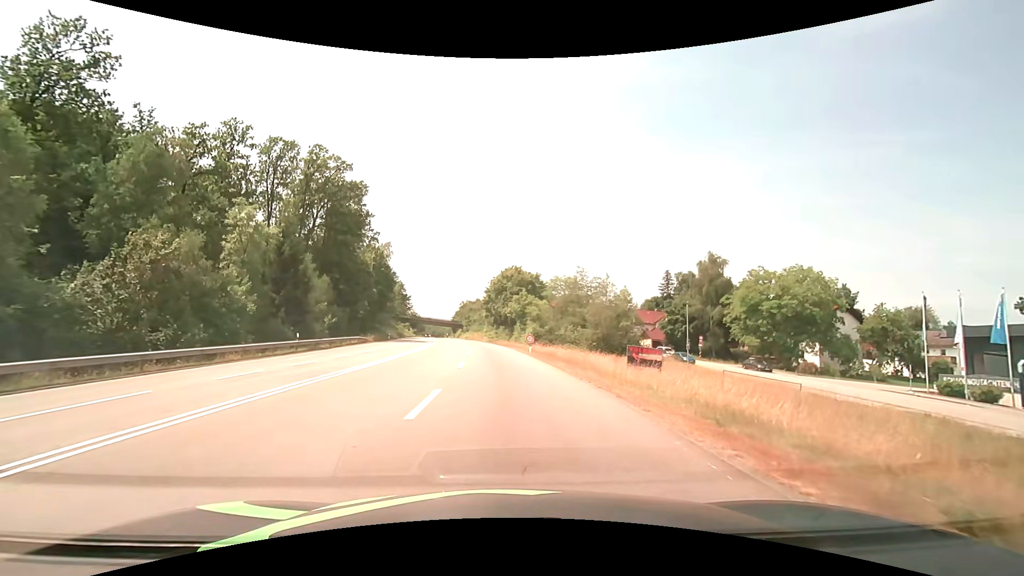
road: secondary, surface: asphalt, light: Day
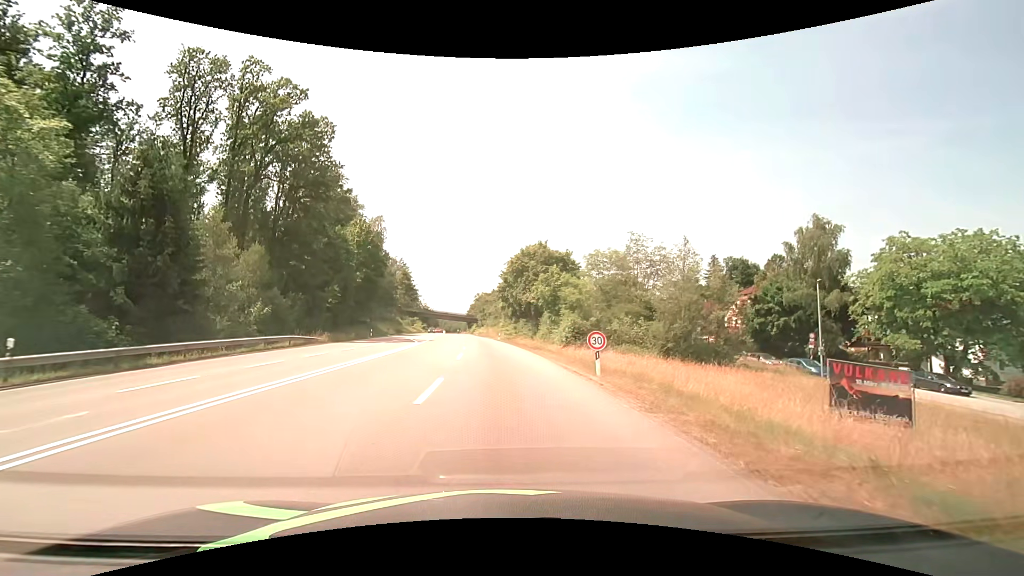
(-0.3, +22.4) m; -2°
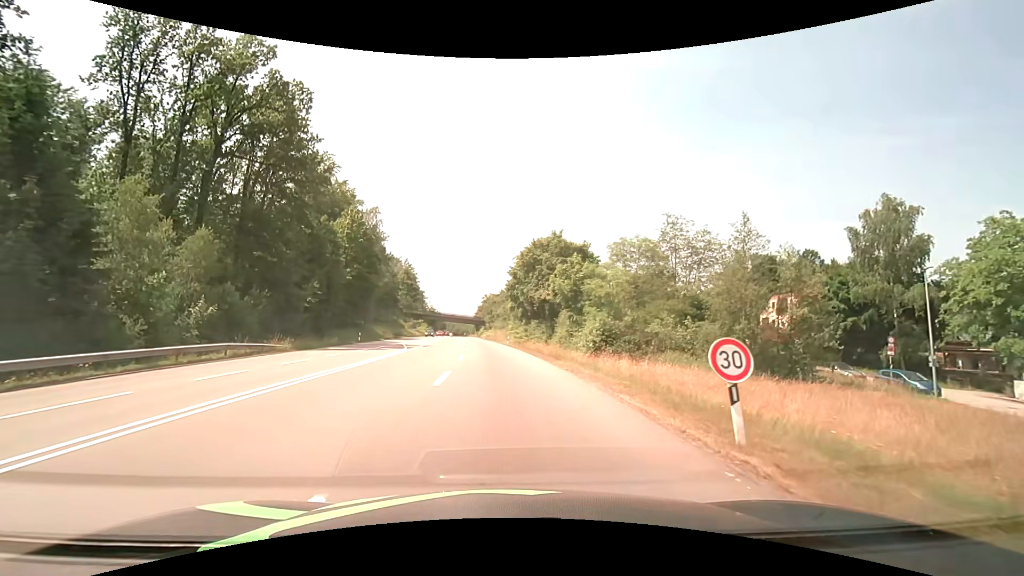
(-0.1, +9.0) m; -1°
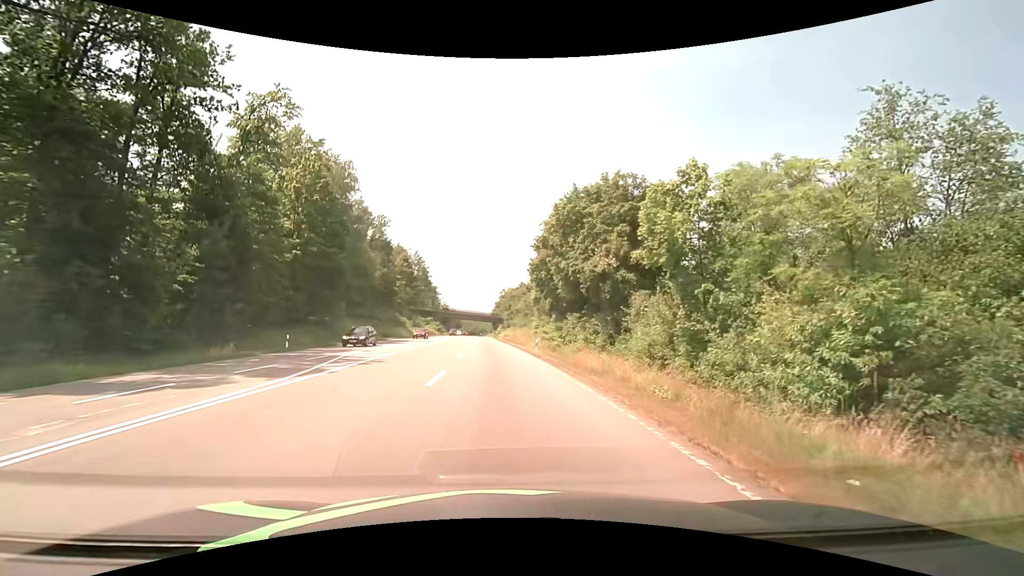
(-0.4, +22.6) m; -2°
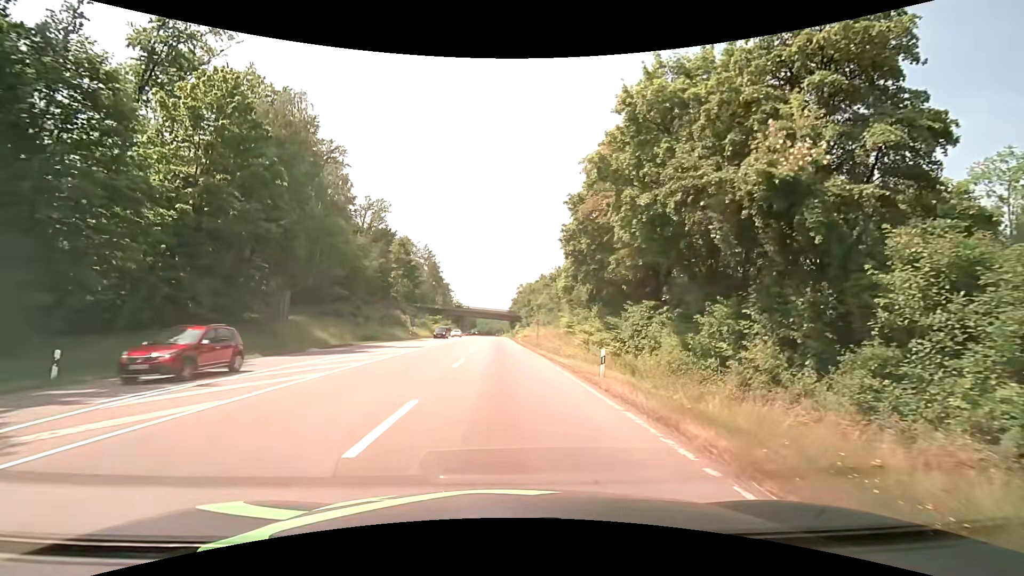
(-0.3, +18.1) m; -2°
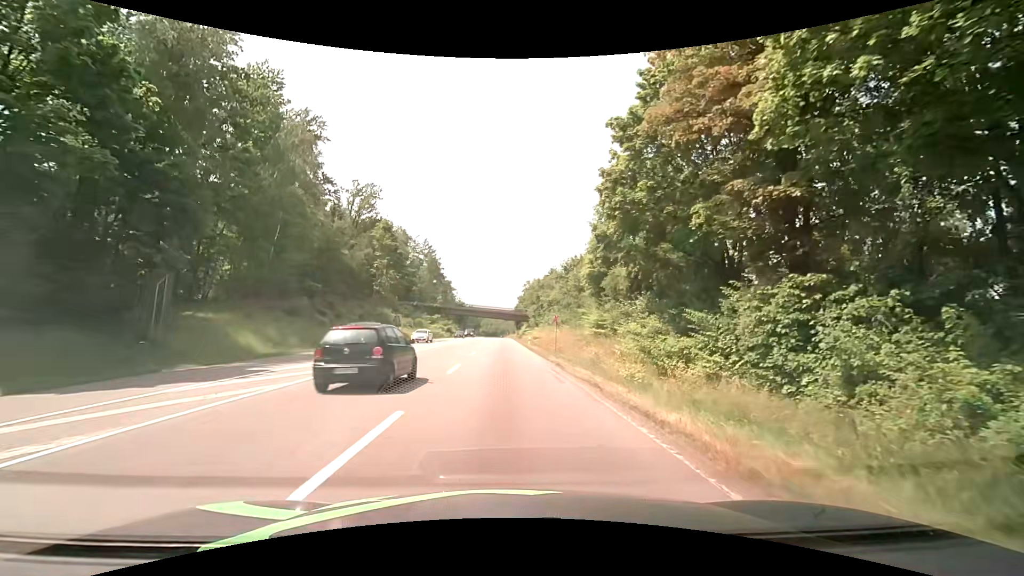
(0.0, +13.6) m; 0°
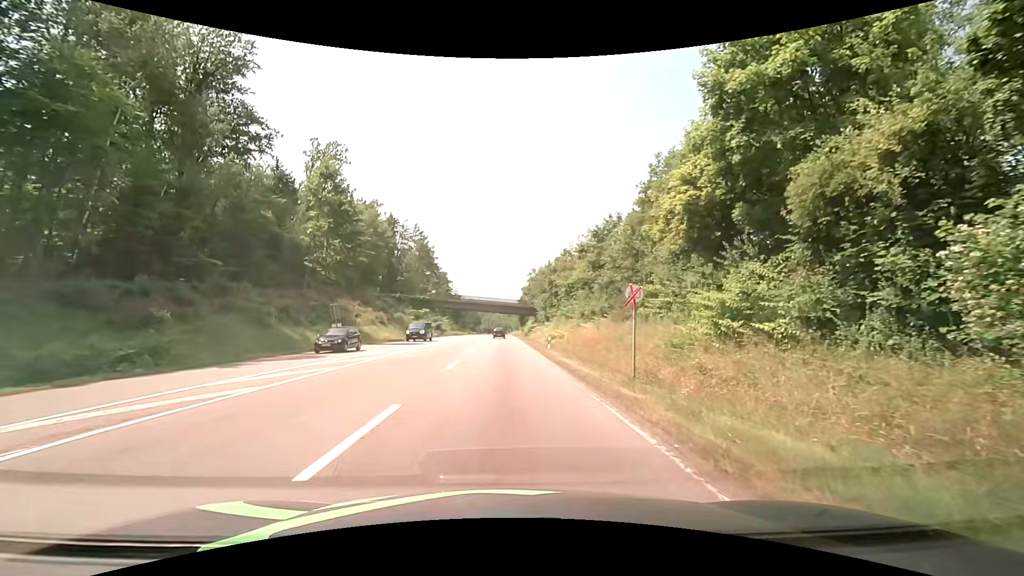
(-0.2, +22.7) m; 0°
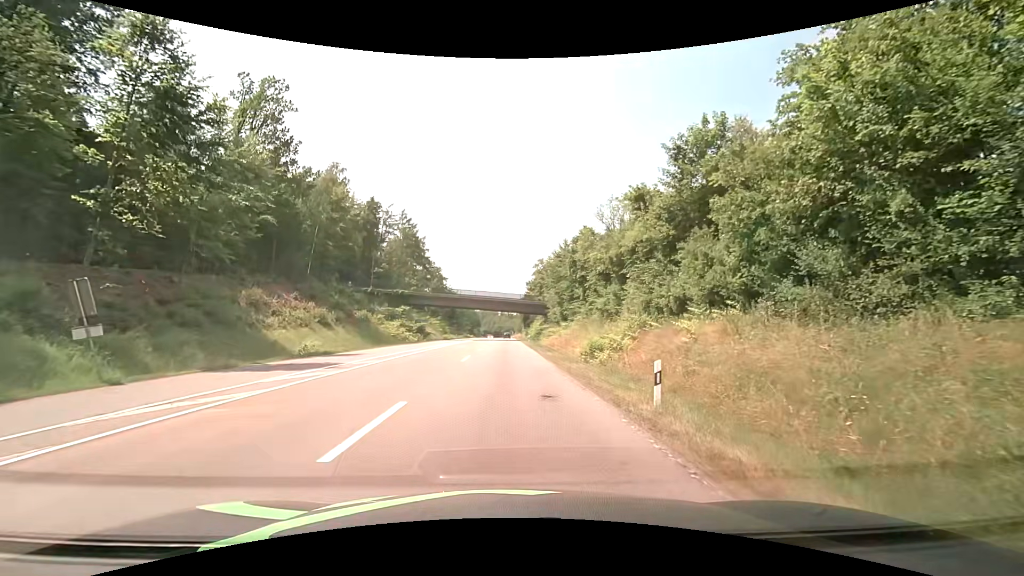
(-0.1, +22.6) m; +1°
(0, +10) (0, +20) (0, +30) (-1, +40) (-1, +50) (-1, +60) (-1, +70) (-1, +80) (-1, +90) (-2, +100) m
